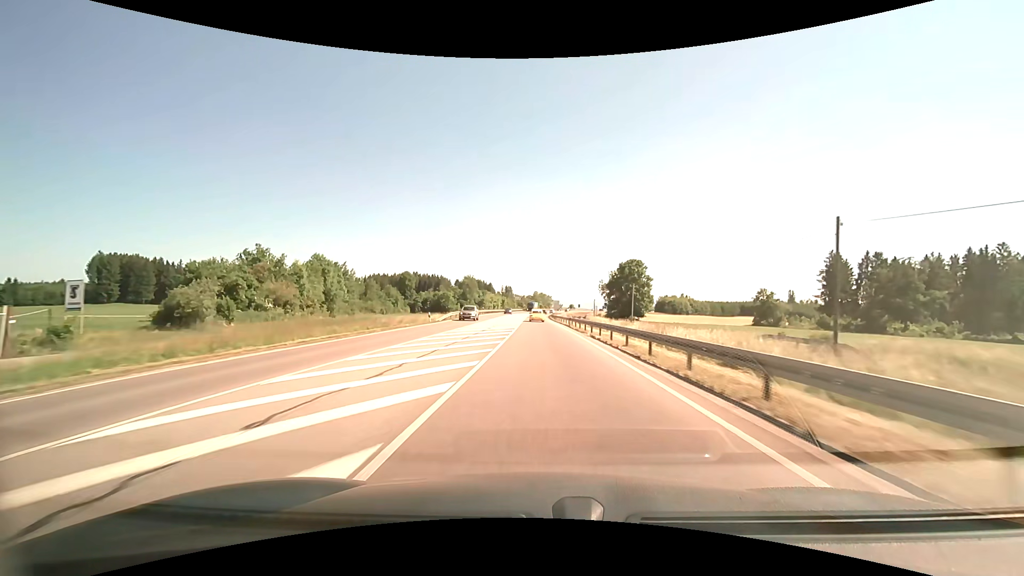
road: primary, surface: asphalt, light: Day
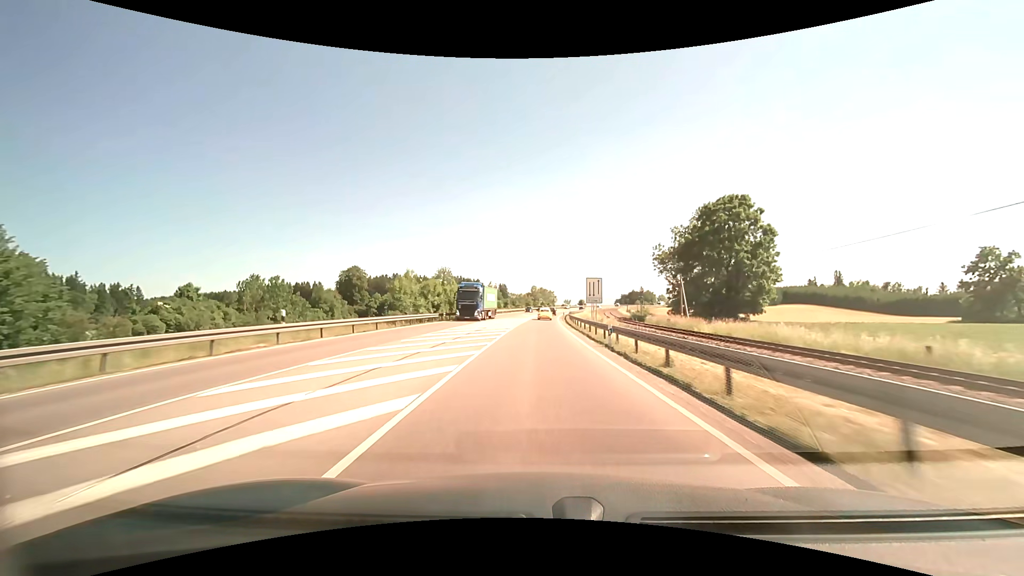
(-1.4, +75.6) m; -1°
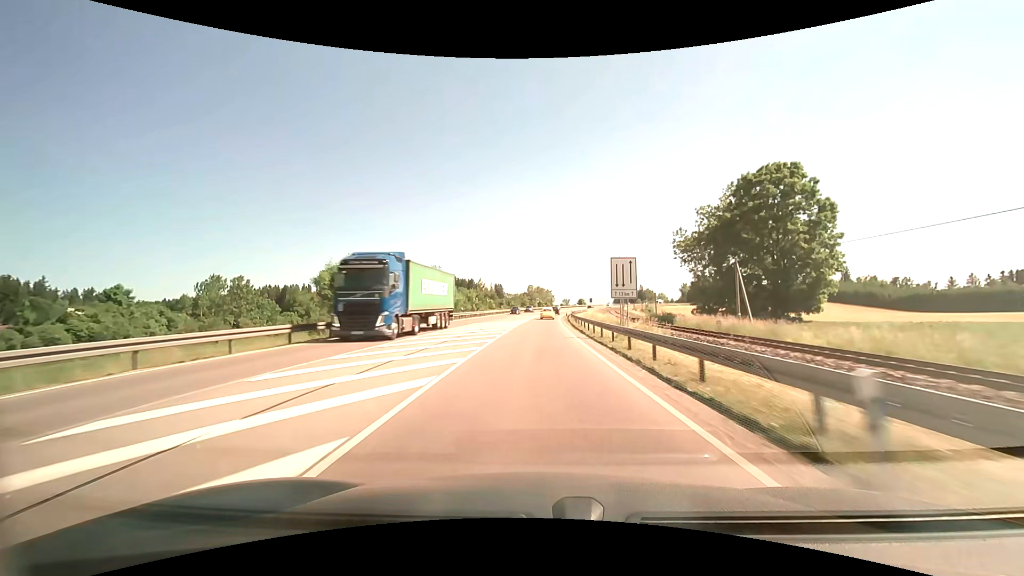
(-0.1, +14.9) m; -1°
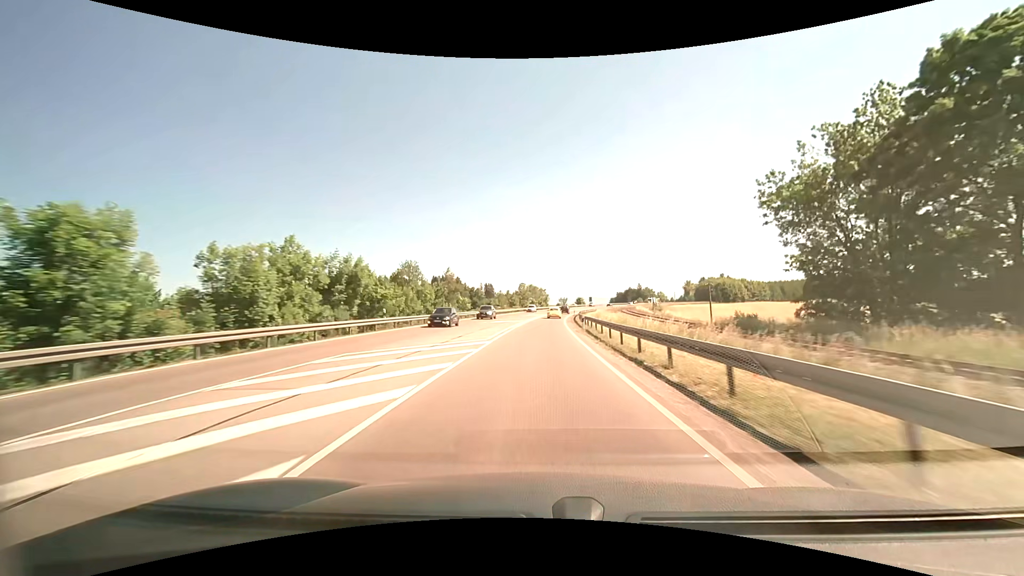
(+0.1, +29.5) m; +1°
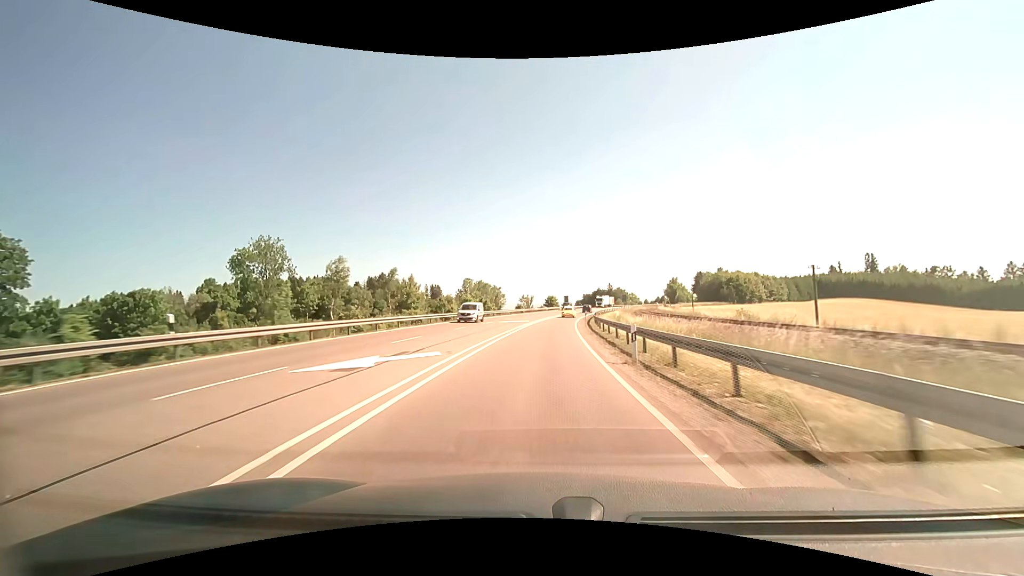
(+2.7, +72.1) m; +4°
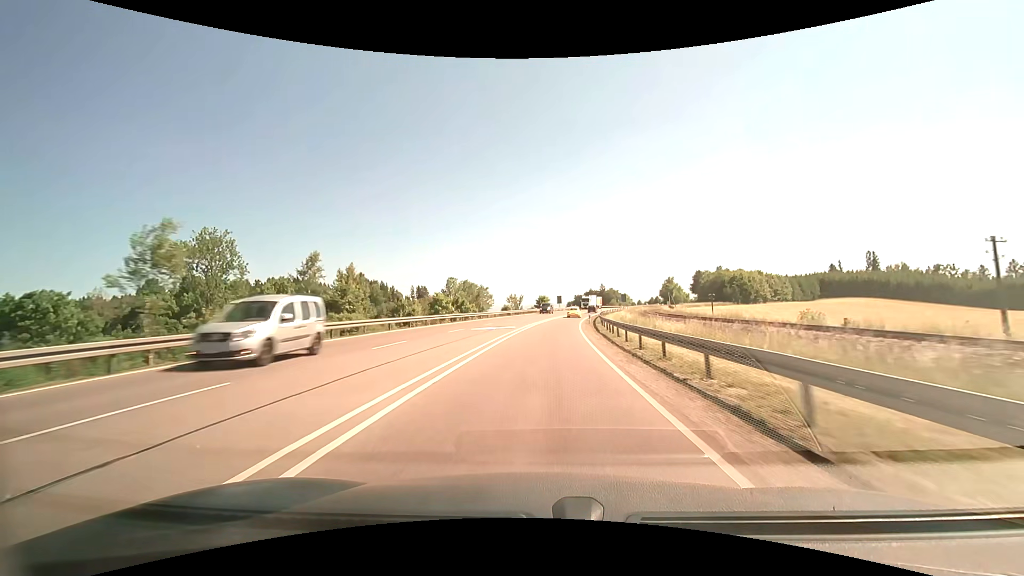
(+0.2, +14.2) m; +1°
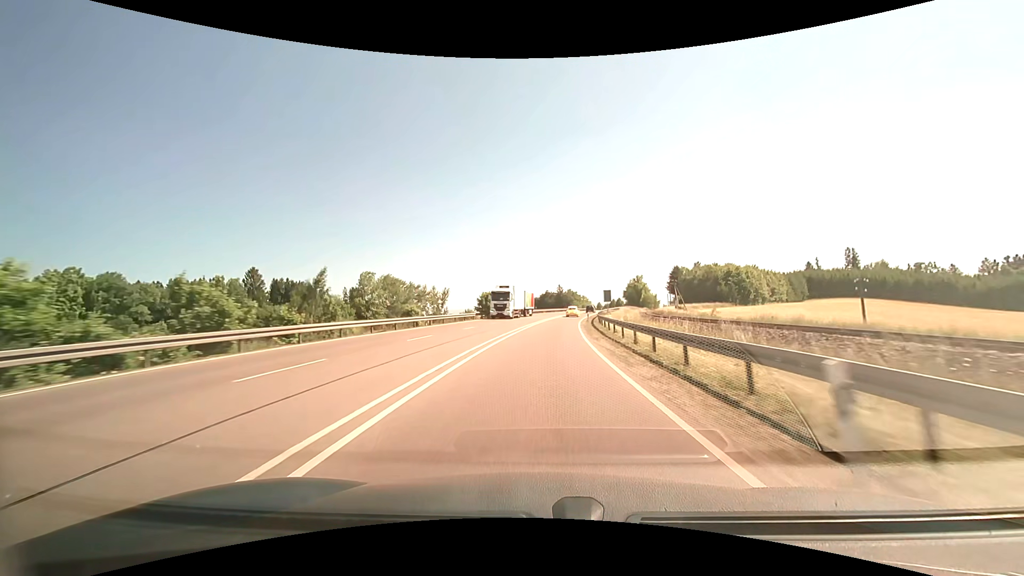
(+1.6, +42.0) m; +5°
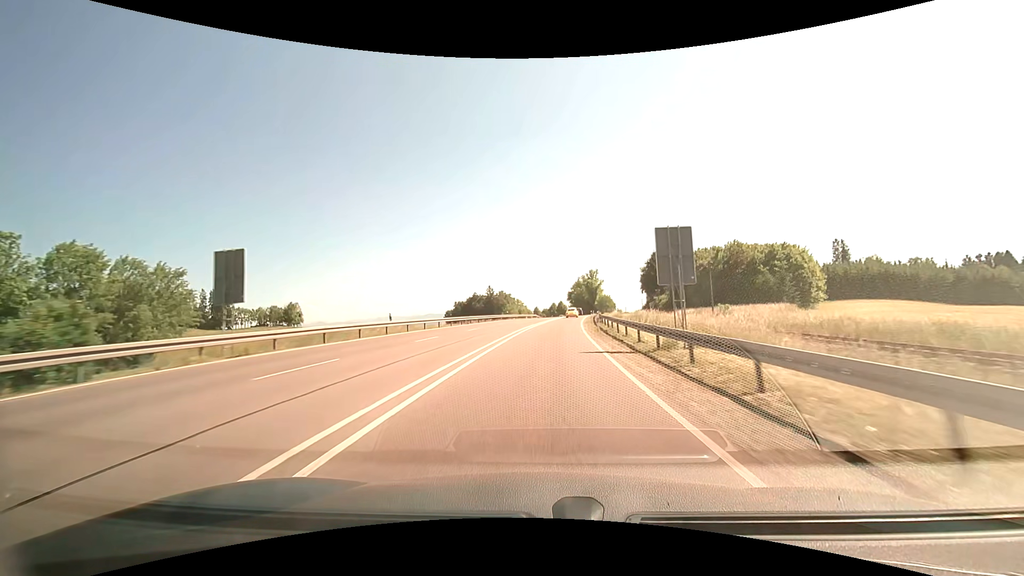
(+5.6, +68.6) m; +8°
(0, +10) (0, +20) (+1, +30) (+2, +40) (+2, +50) (+3, +60) (+4, +70) (+6, +80) (+7, +90) (+8, +100) m
